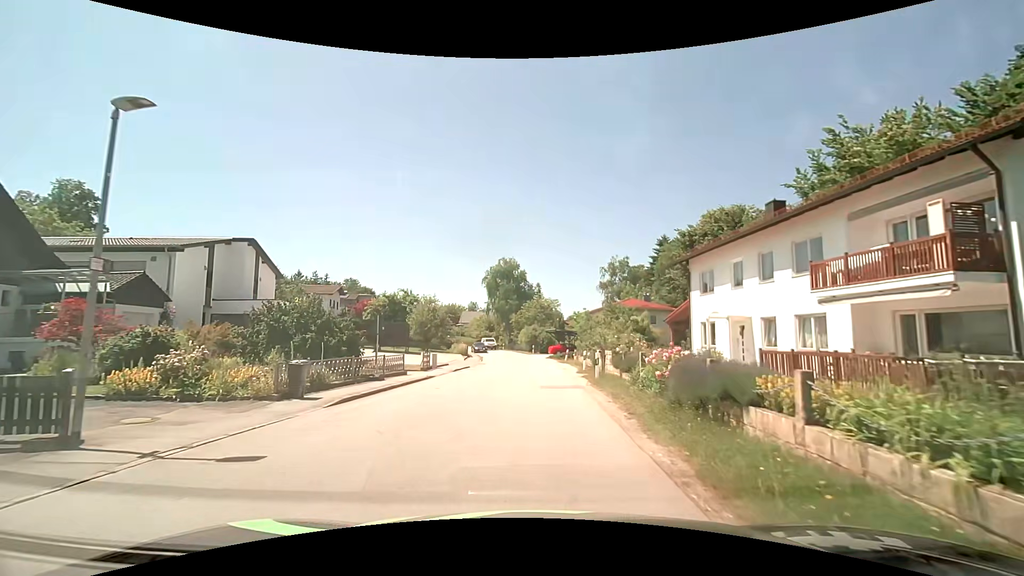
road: residential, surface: asphalt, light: Day
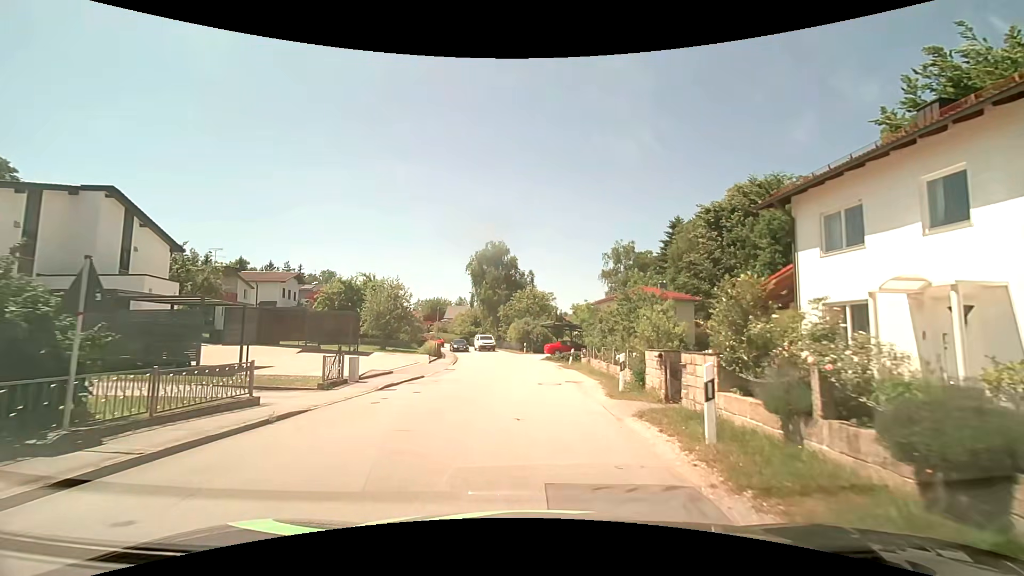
(0.0, +12.3) m; 0°
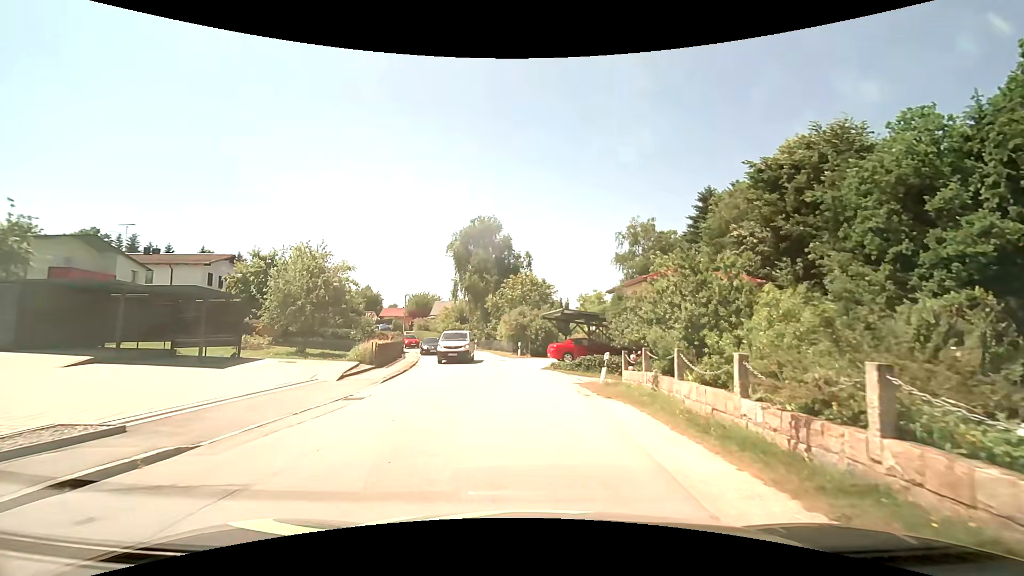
(+0.1, +14.6) m; 0°
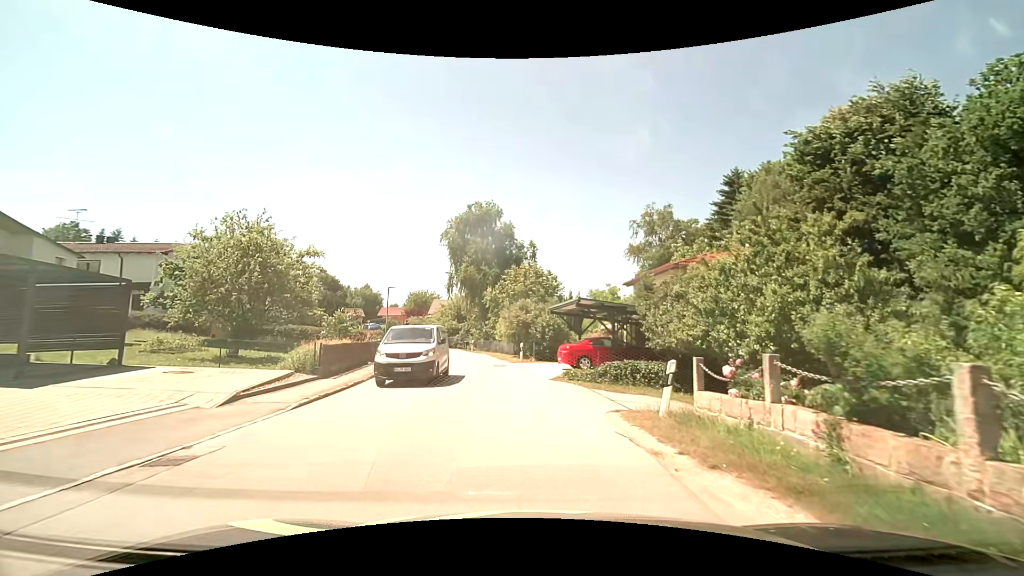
(-0.1, +6.7) m; 0°
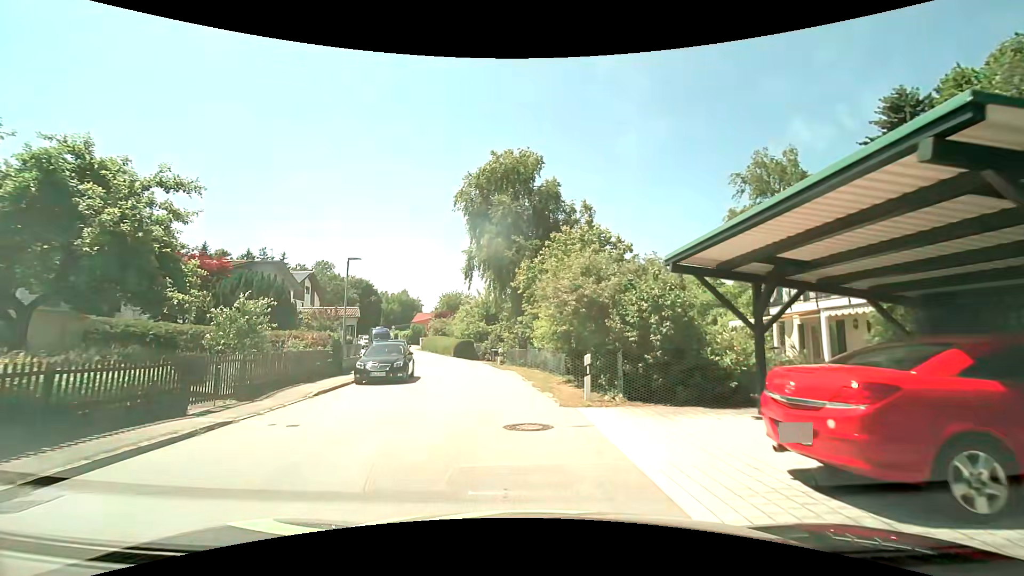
(-0.6, +16.8) m; -6°
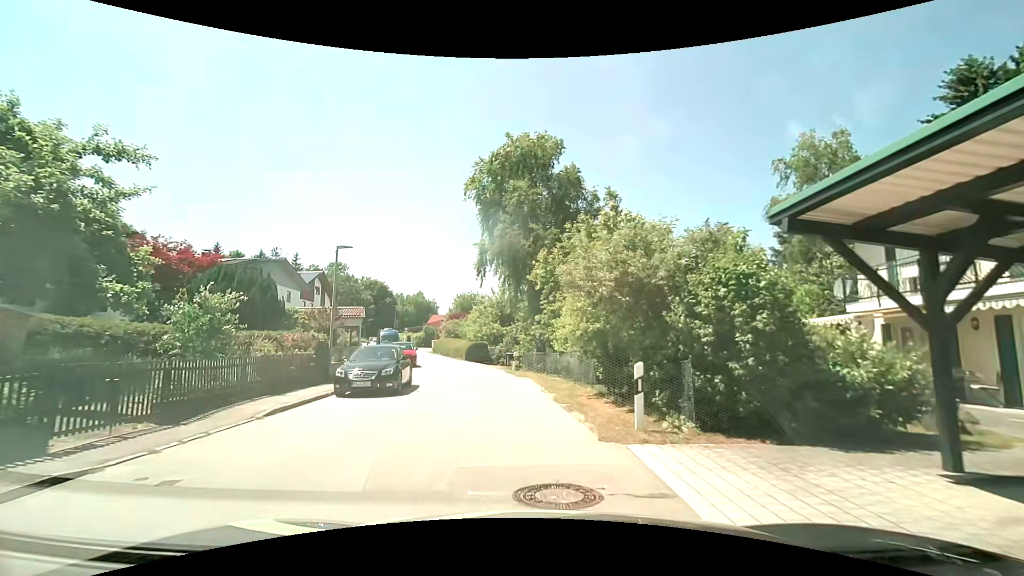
(-0.1, +3.5) m; -2°
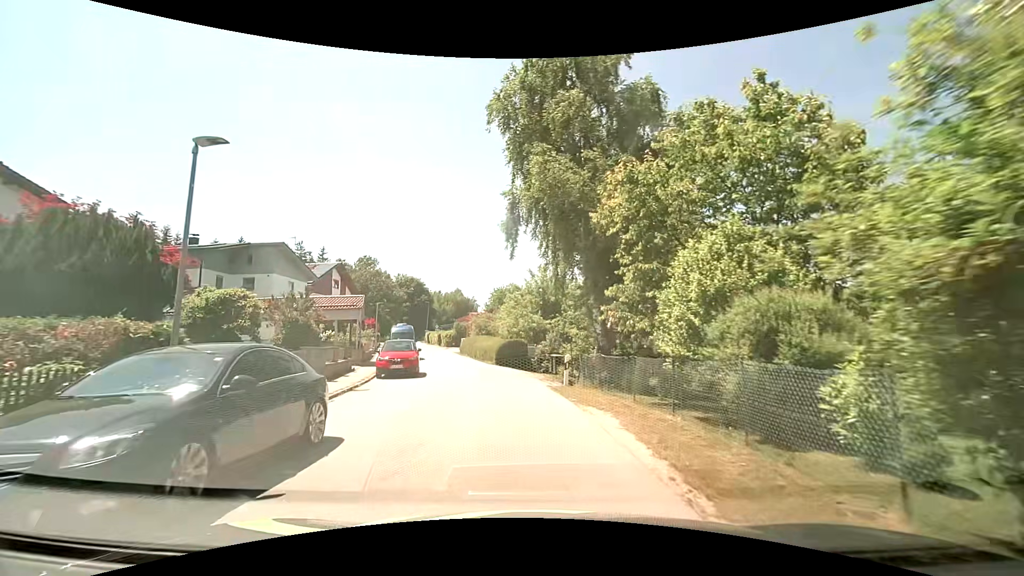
(-0.5, +10.8) m; -5°
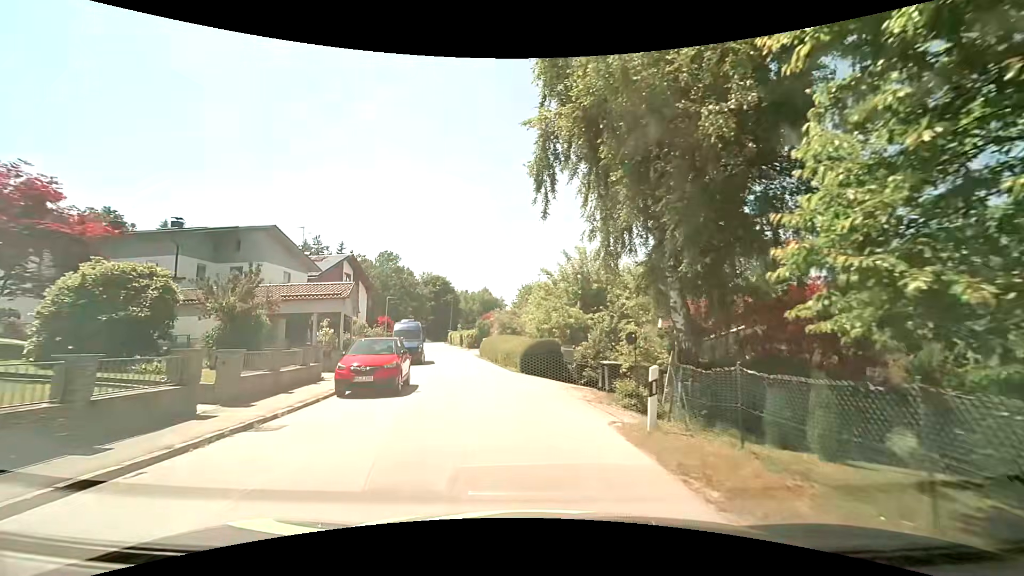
(-0.2, +7.5) m; -3°
(0, +10) (-2, +20) (-4, +30) (-6, +39) (-8, +49) (-10, +59) (-12, +69) (-15, +78) (-20, +87) (-30, +88) m
